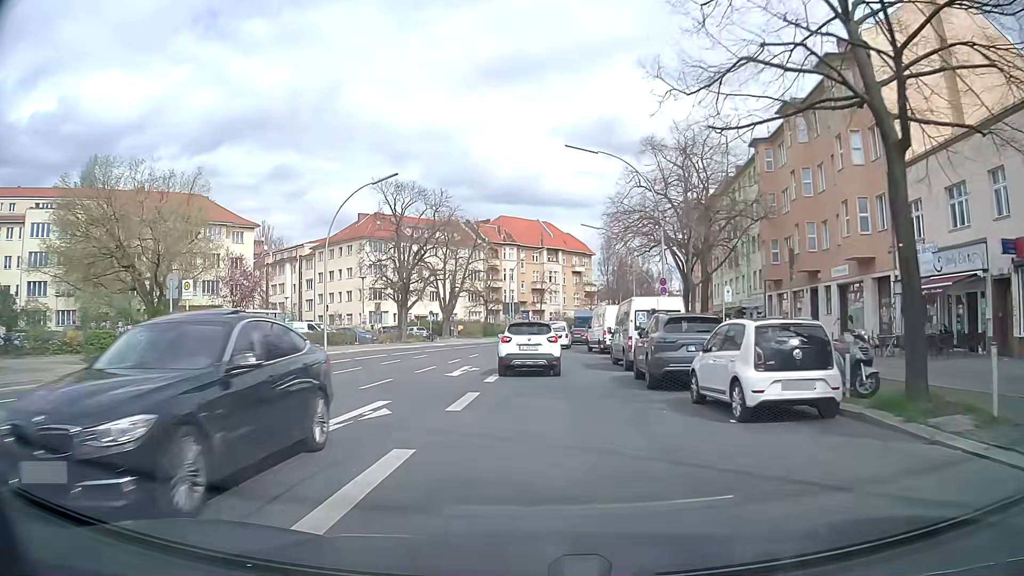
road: secondary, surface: asphalt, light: Day
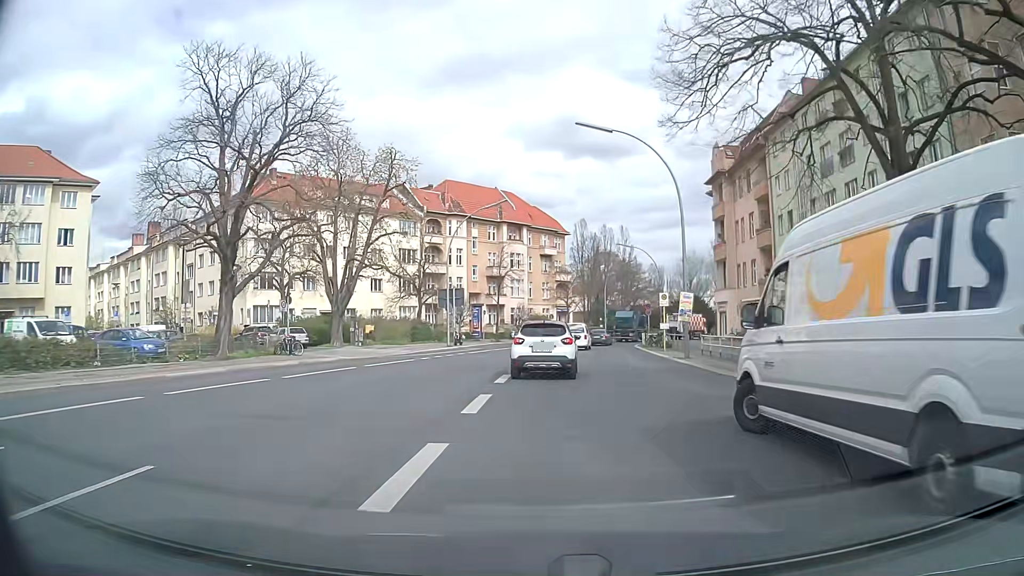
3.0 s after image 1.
(+0.4, +30.4) m; +3°
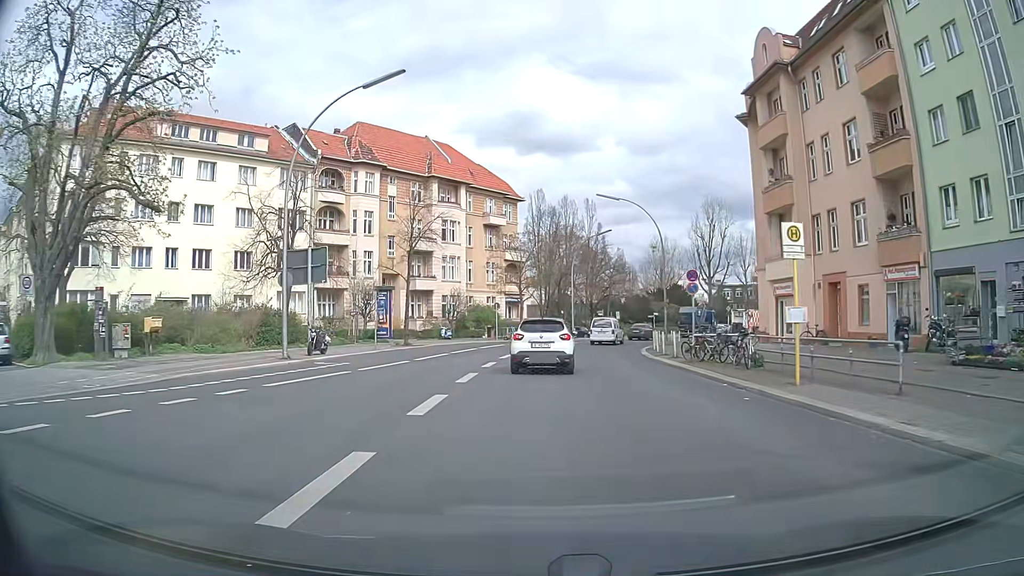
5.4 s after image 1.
(+1.1, +25.0) m; +5°
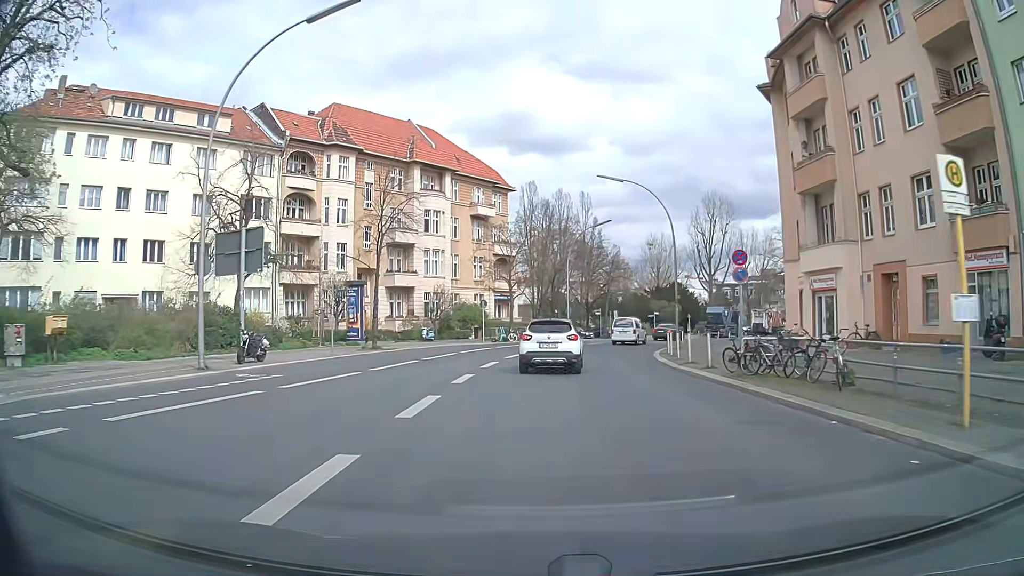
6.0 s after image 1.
(0.0, +6.1) m; 0°
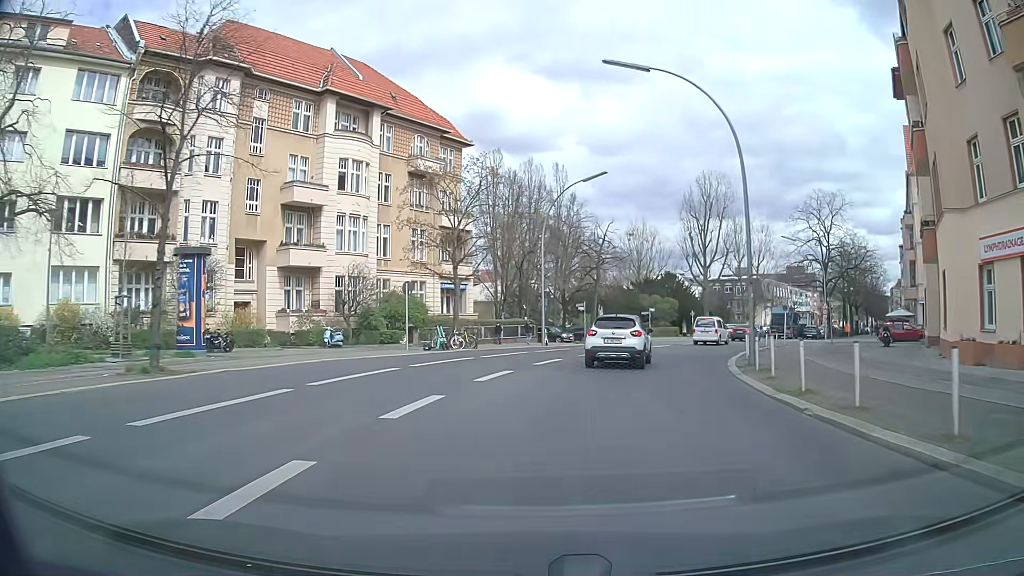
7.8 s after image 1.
(+0.5, +18.6) m; +4°
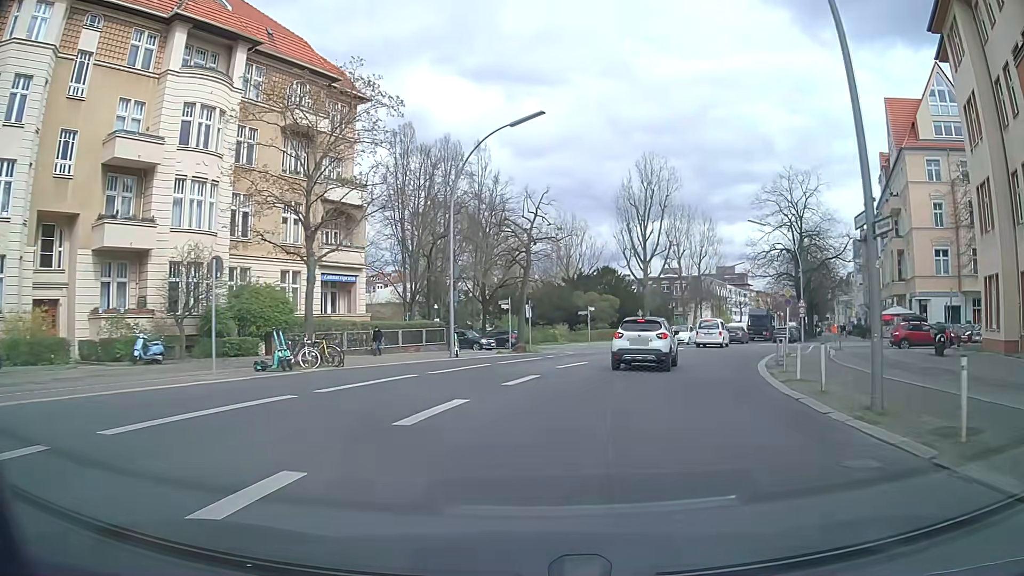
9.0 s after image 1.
(+0.5, +12.2) m; +6°
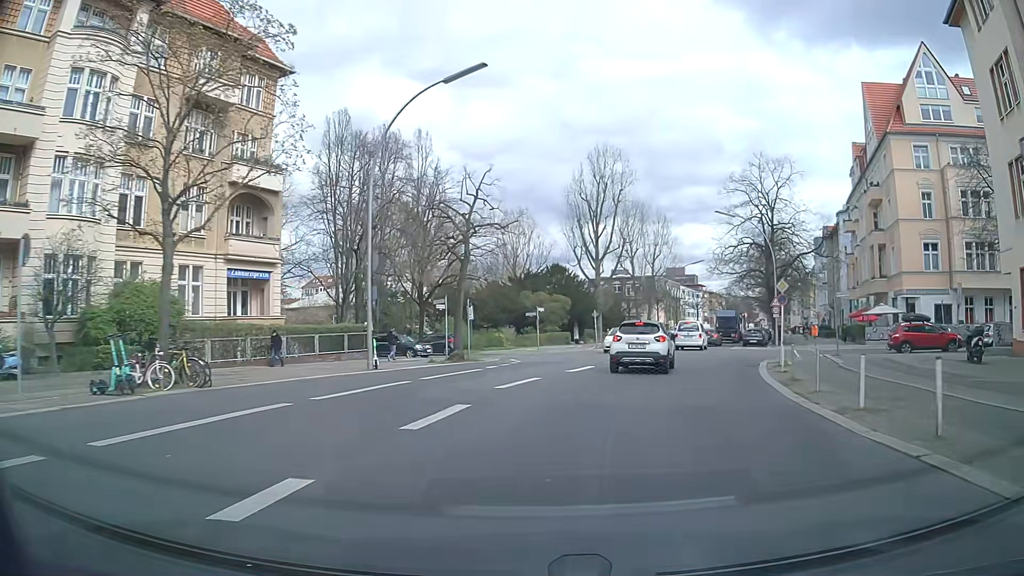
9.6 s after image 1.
(+0.2, +5.8) m; +4°
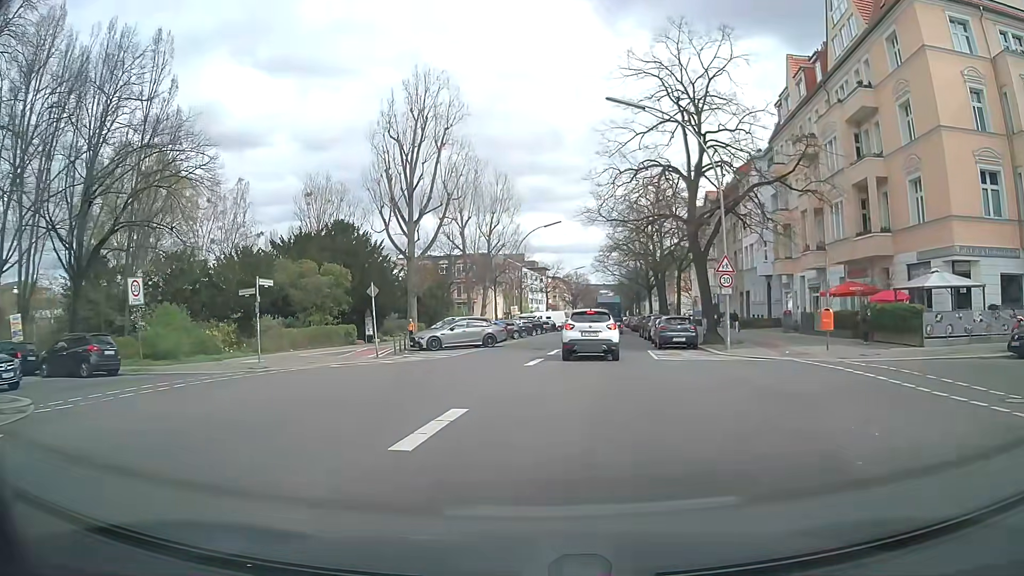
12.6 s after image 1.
(+4.1, +24.4) m; +14°
